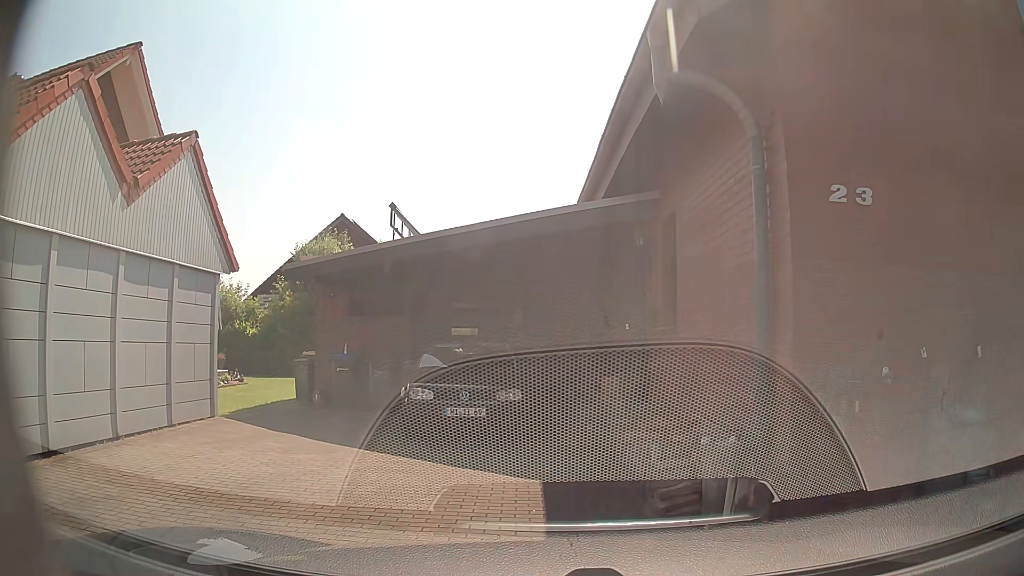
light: Day
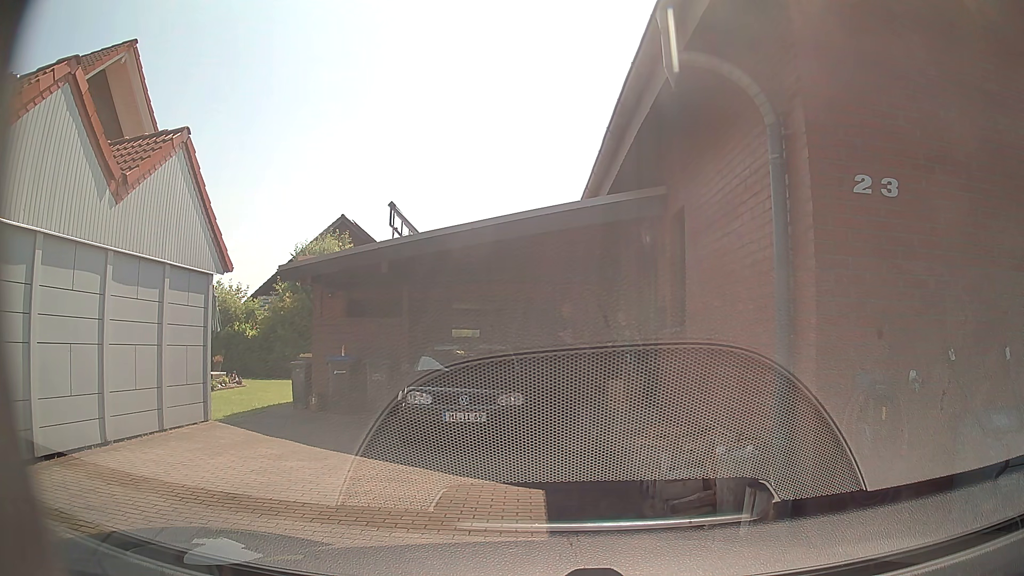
(0.0, +0.4) m; 0°
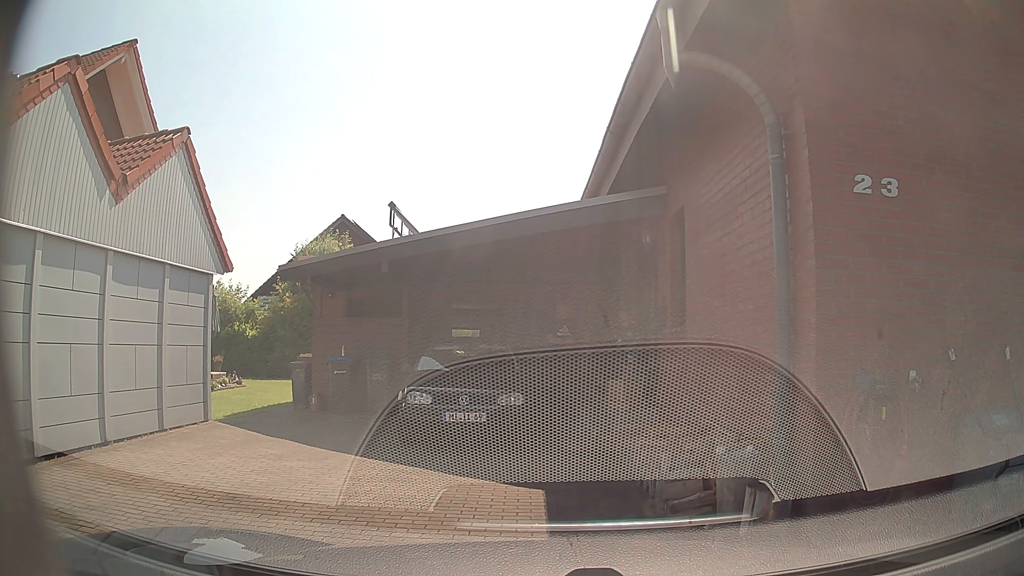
(0.0, 0.0) m; 0°
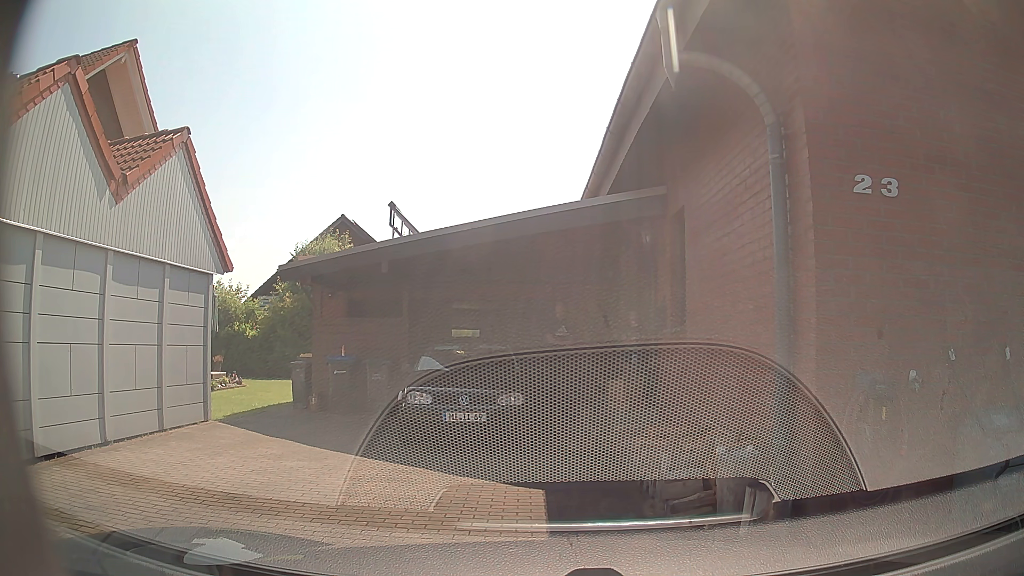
(0.0, 0.0) m; 0°
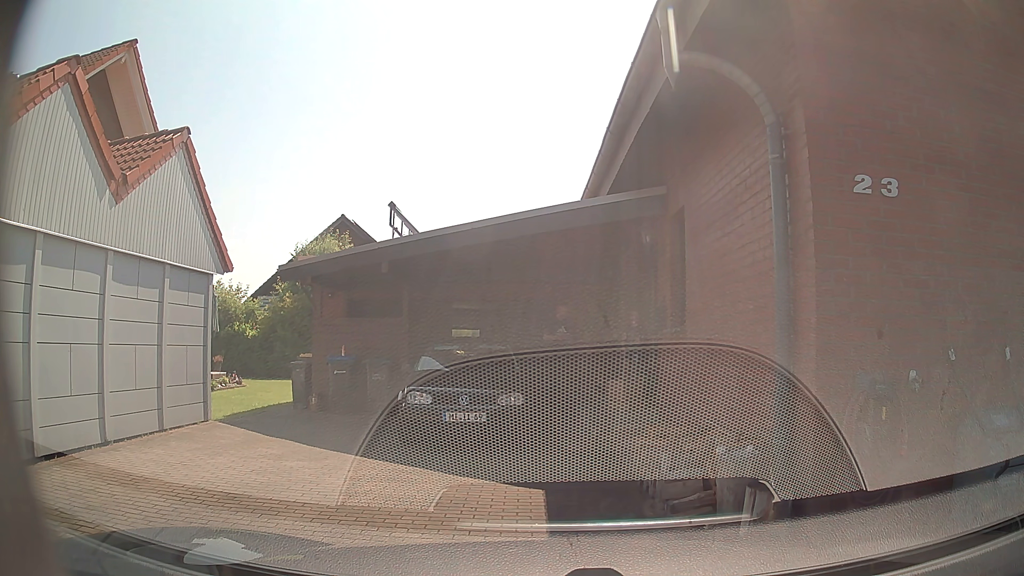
(0.0, 0.0) m; 0°
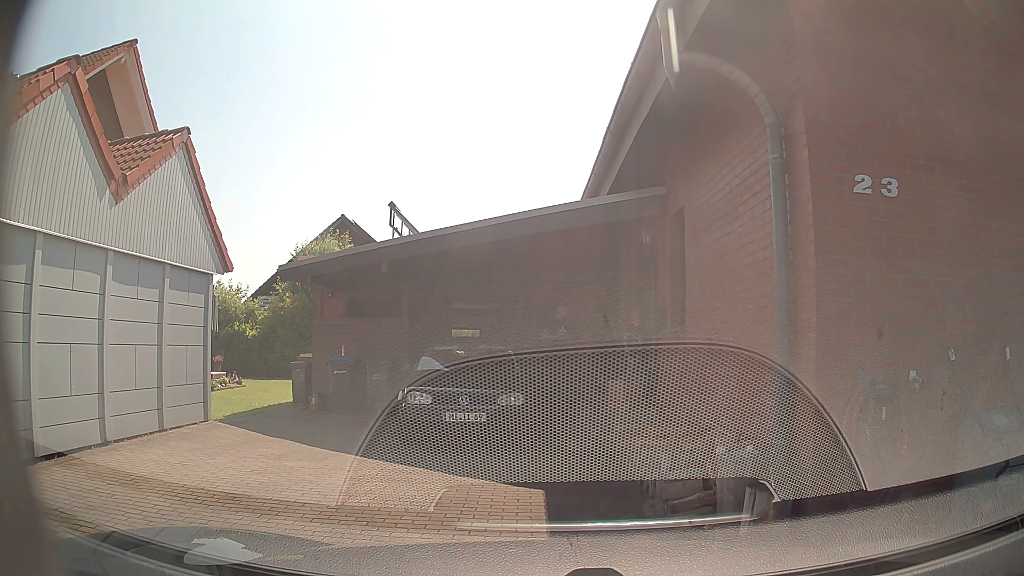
(0.0, 0.0) m; 0°
